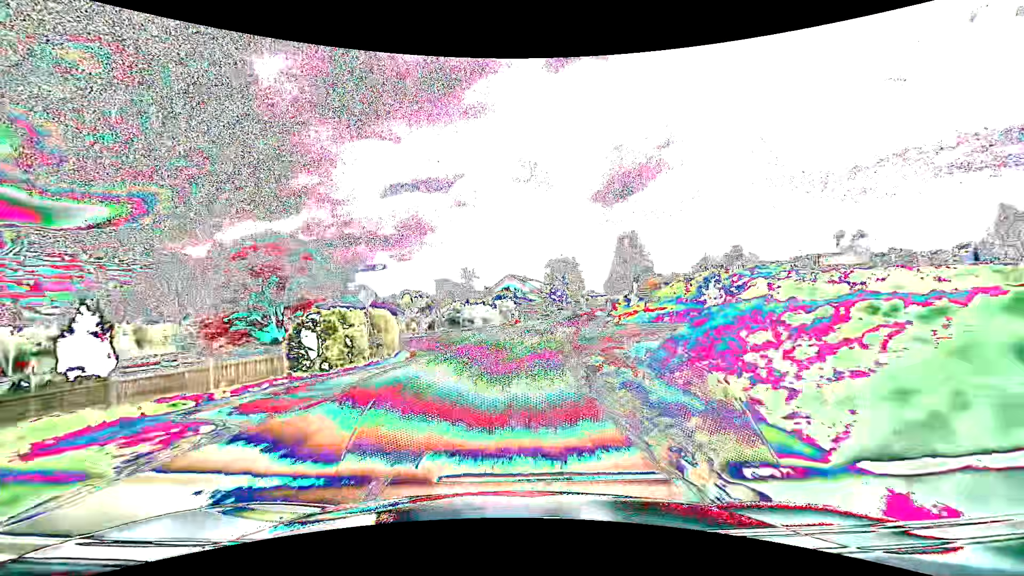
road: tertiary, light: Day
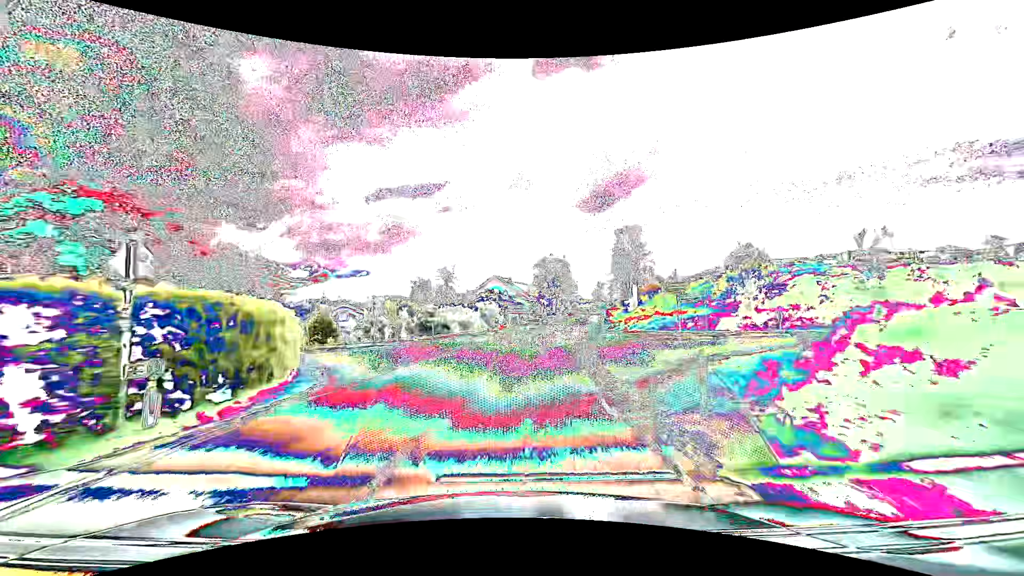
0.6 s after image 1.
(+0.1, +10.9) m; +2°
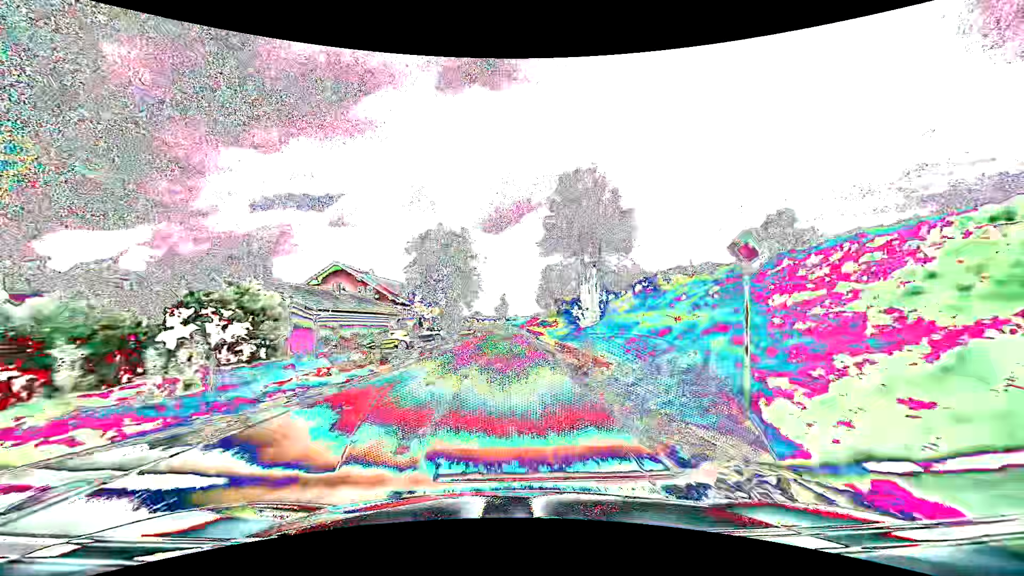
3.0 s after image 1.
(+4.8, +42.5) m; +12°
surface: asphalt
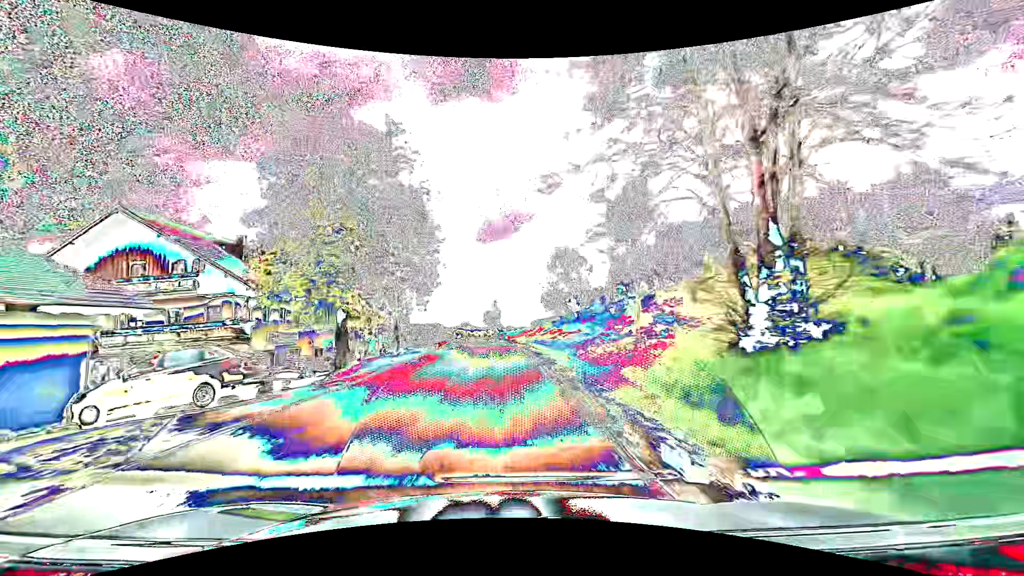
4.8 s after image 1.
(+0.5, +31.8) m; +1°
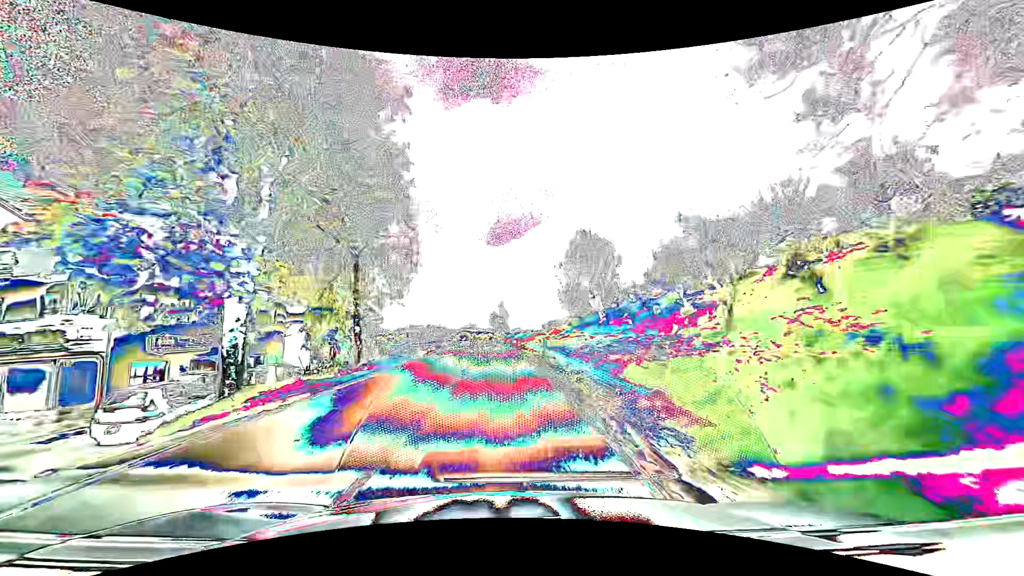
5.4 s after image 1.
(-0.1, +10.5) m; -1°
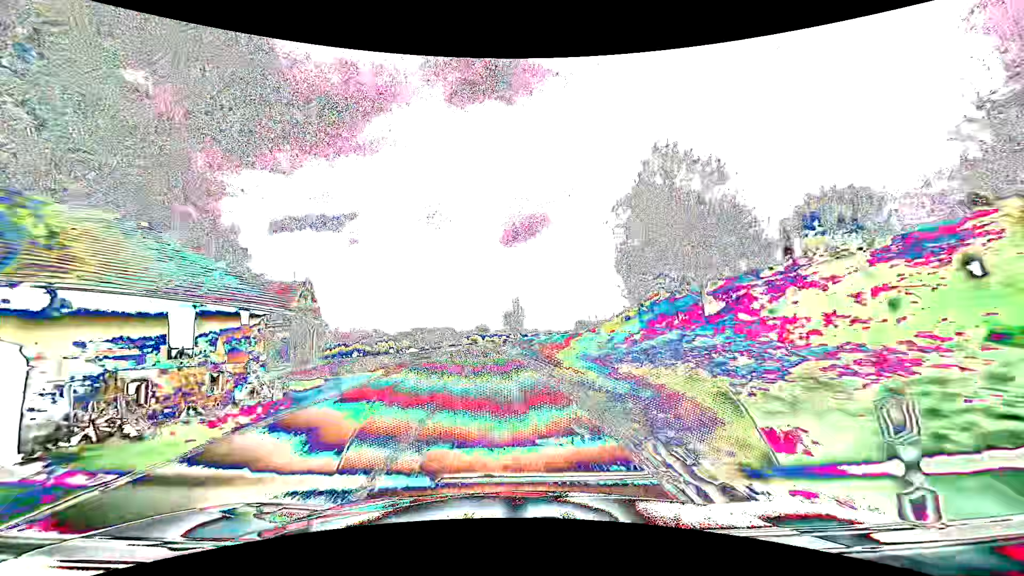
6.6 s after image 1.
(-0.2, +21.0) m; -2°
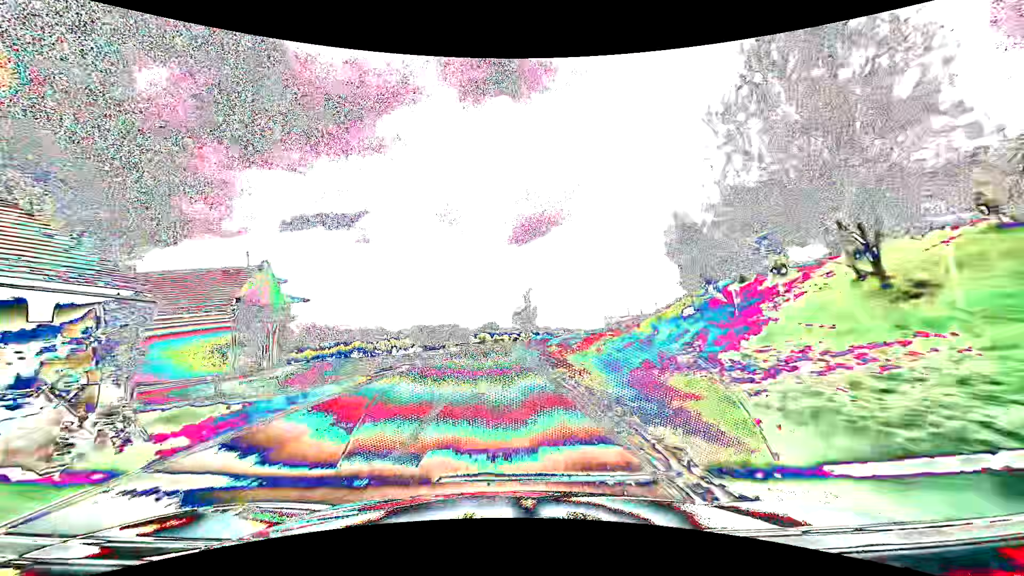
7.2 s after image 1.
(-0.1, +10.5) m; -1°
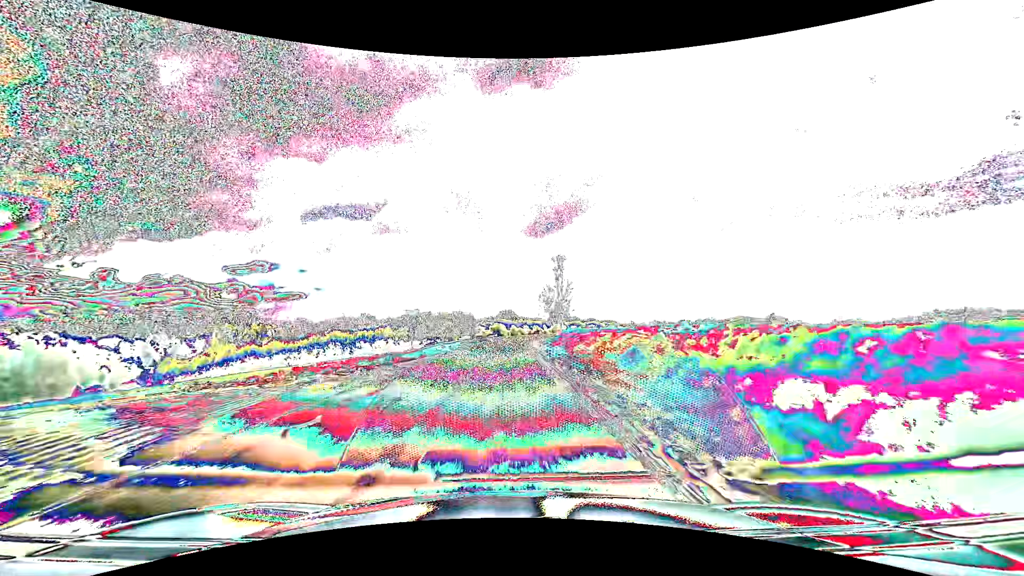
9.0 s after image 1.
(-0.9, +31.7) m; -2°
(0, +10) (0, +20) (0, +30) (0, +40) (0, +50) (+1, +60) (+1, +70) (+2, +80) (+3, +90) (+4, +100) m
